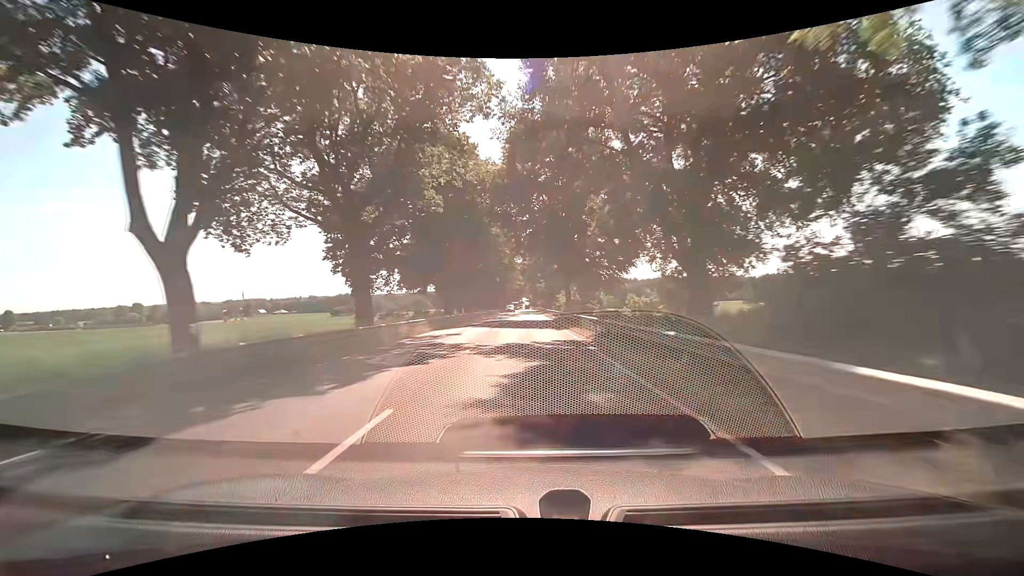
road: primary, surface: asphalt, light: Day
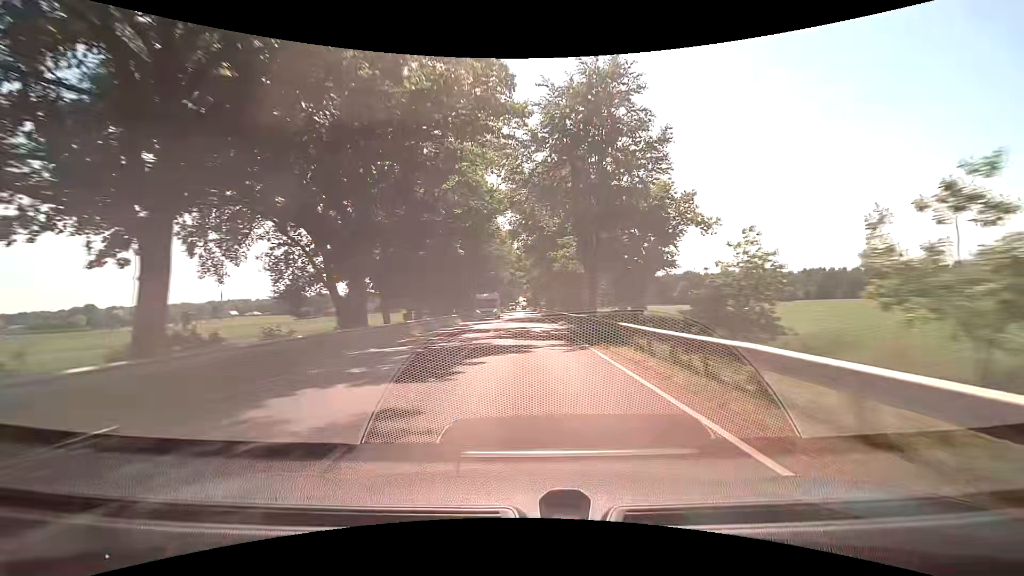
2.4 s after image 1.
(+0.4, +61.4) m; +1°
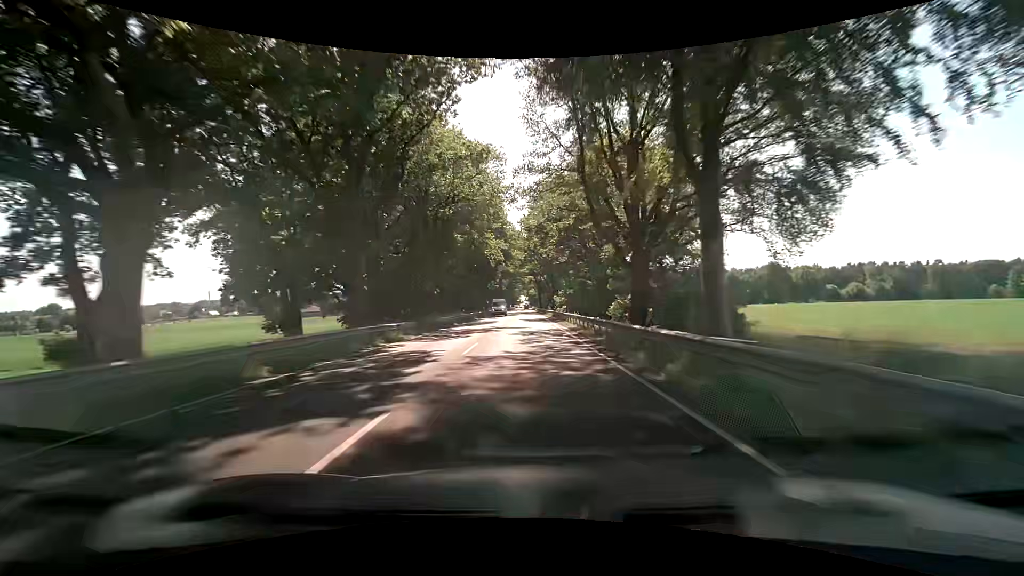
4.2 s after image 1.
(-0.1, +46.5) m; 0°
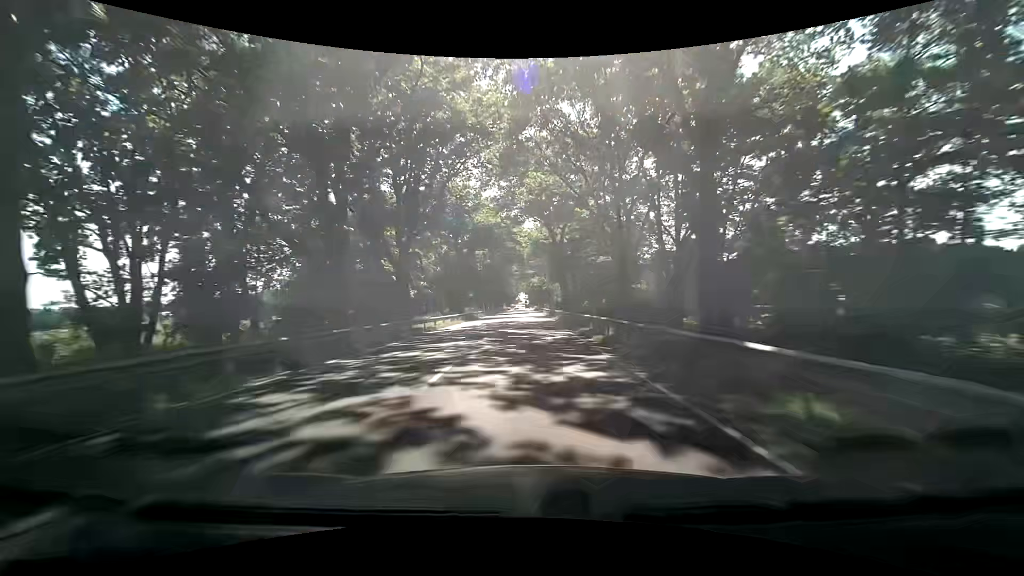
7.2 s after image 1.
(-0.1, +77.9) m; 0°
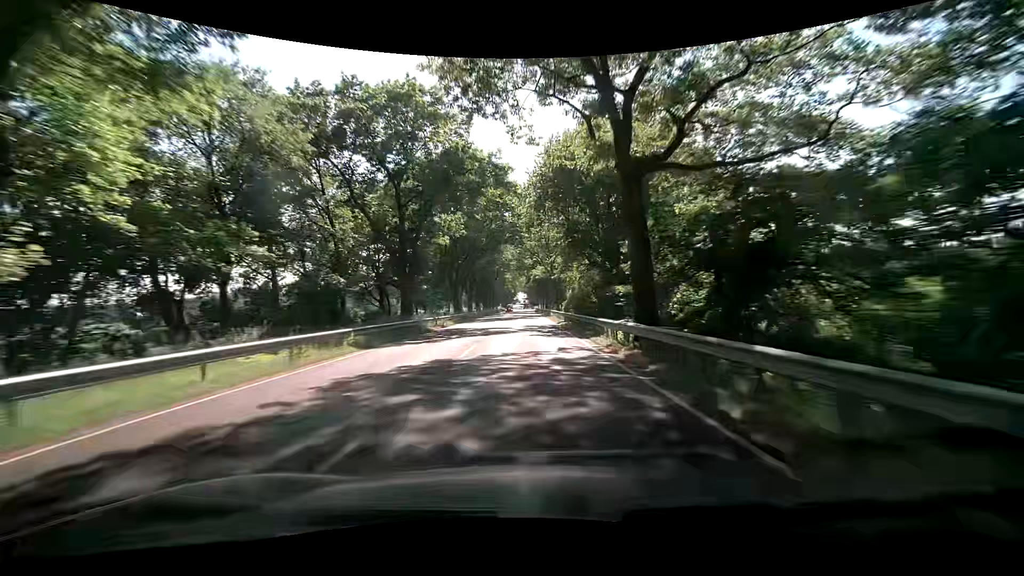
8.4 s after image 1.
(+0.2, +30.9) m; 0°
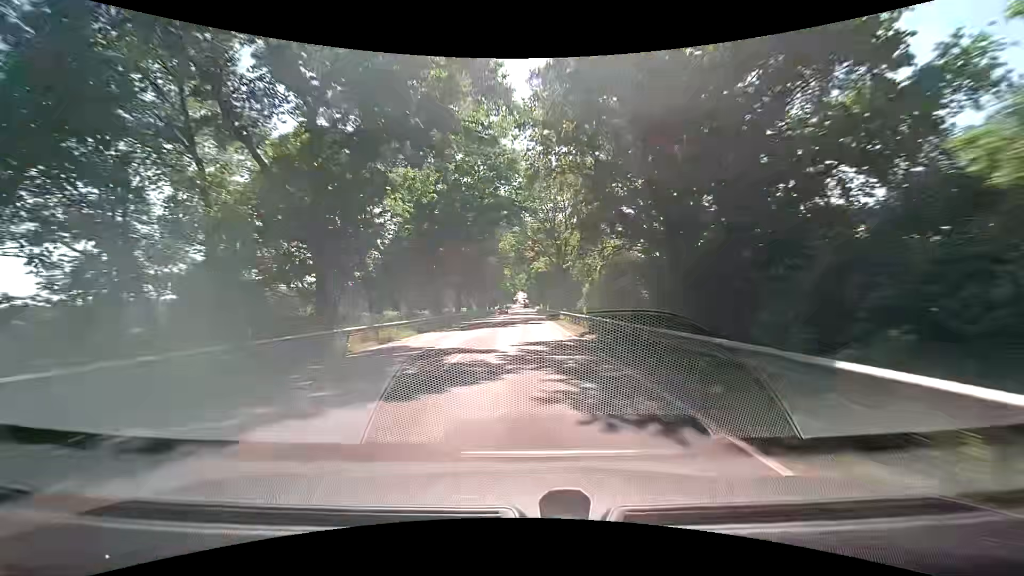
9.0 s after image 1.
(0.0, +15.4) m; 0°
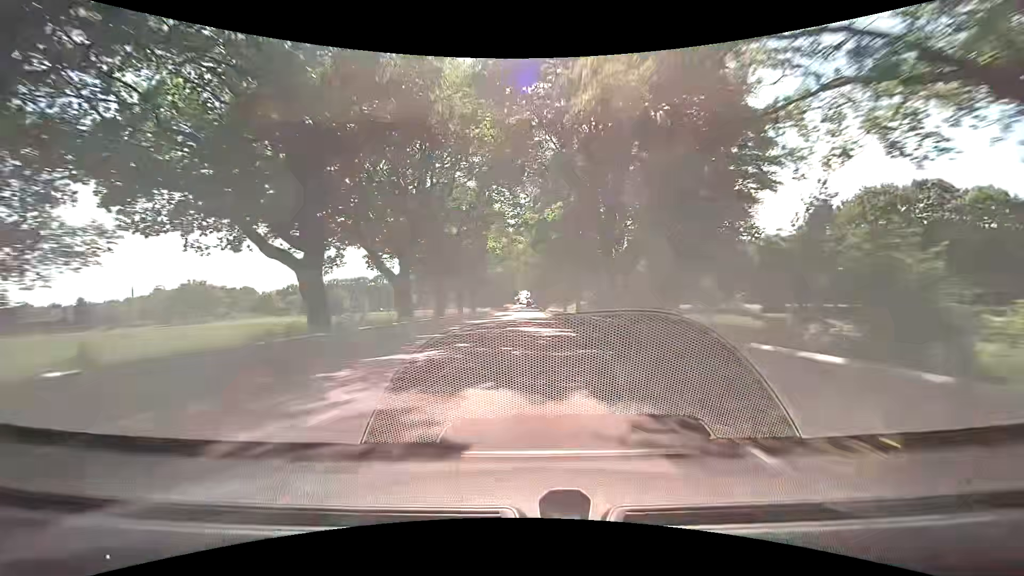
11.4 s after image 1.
(-0.1, +61.2) m; 0°
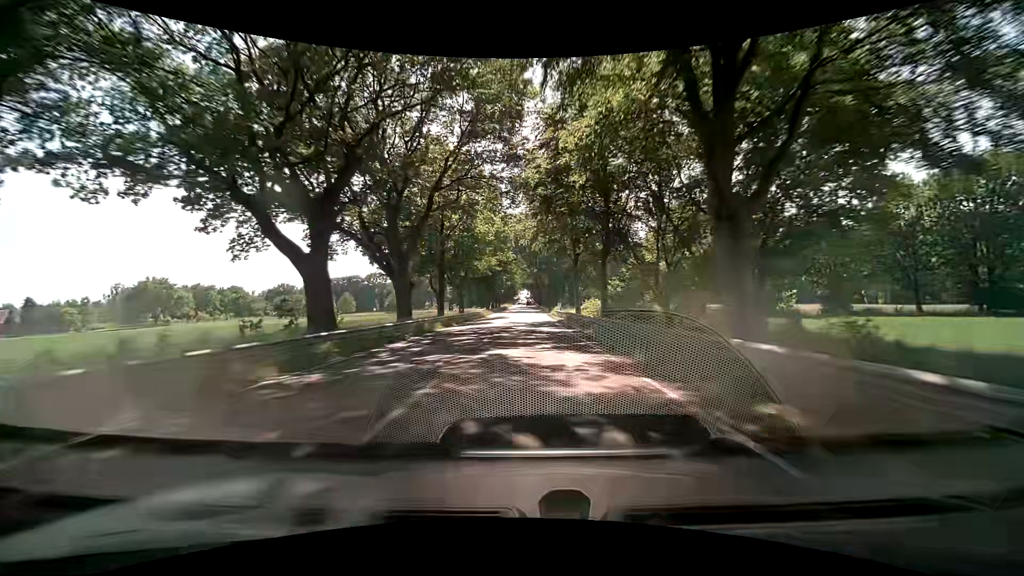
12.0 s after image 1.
(+0.1, +15.3) m; +1°
(0, +10) (0, +20) (0, +30) (0, +40) (0, +50) (0, +60) (0, +70) (0, +80) (0, +90) (0, +100) m
